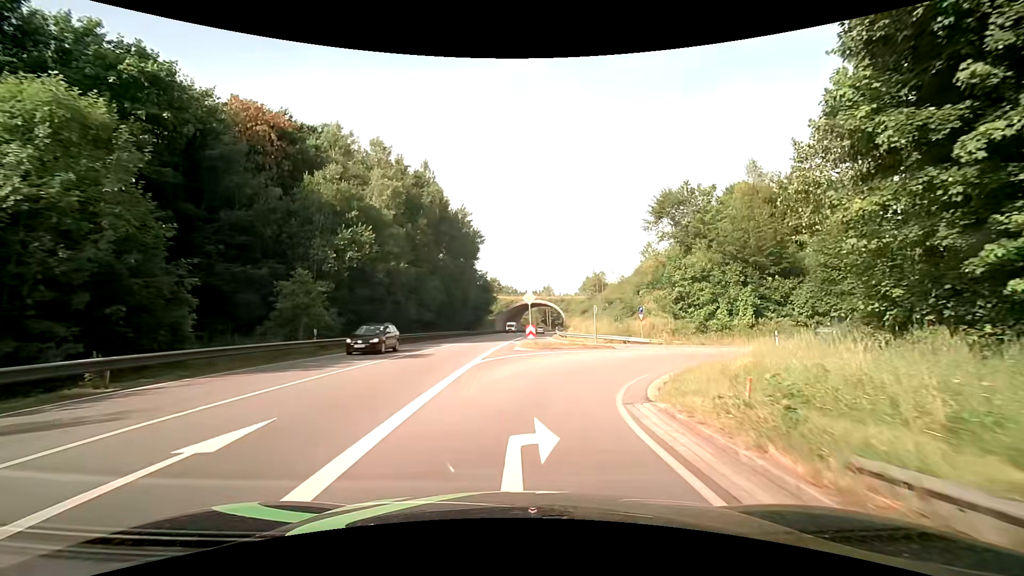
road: primary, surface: asphalt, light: Day
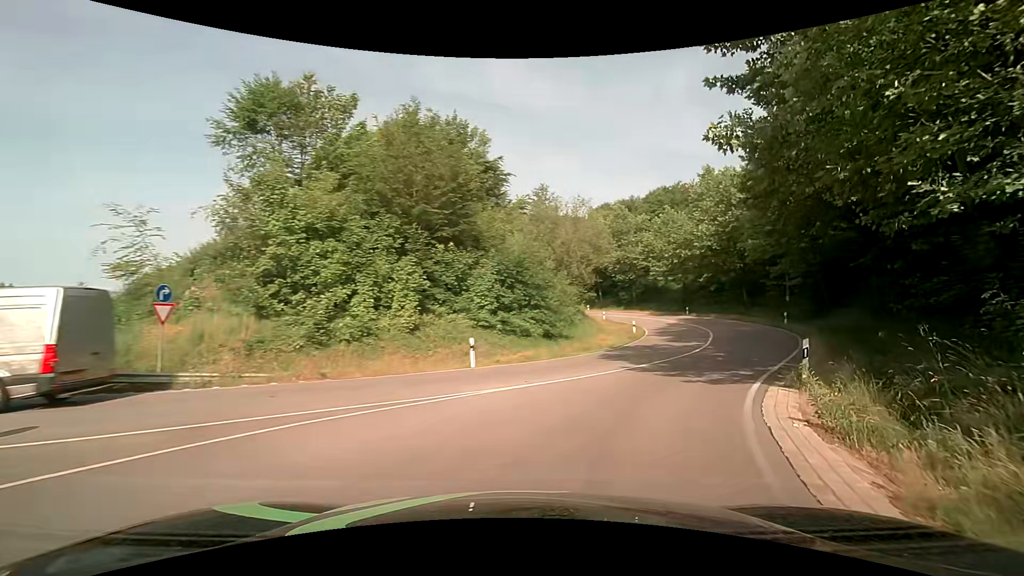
(+6.8, +23.5) m; +45°
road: primary_link
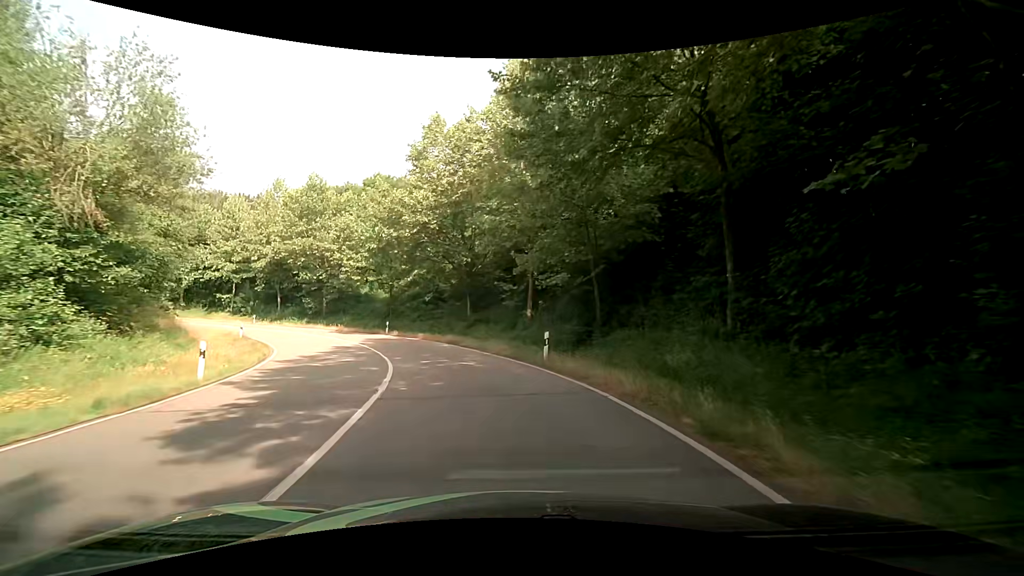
(+8.2, +21.2) m; +31°
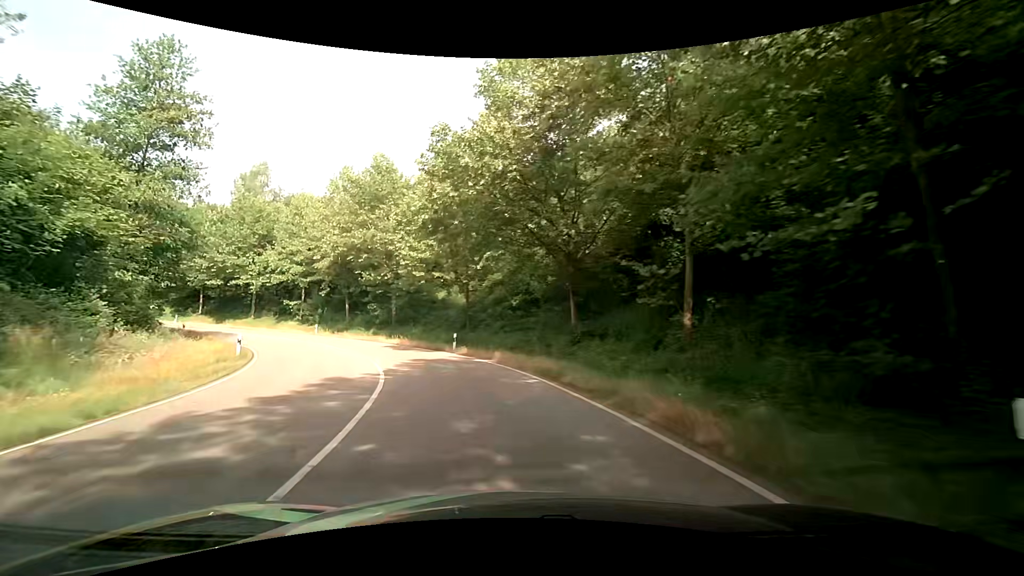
(-1.4, +13.3) m; -12°
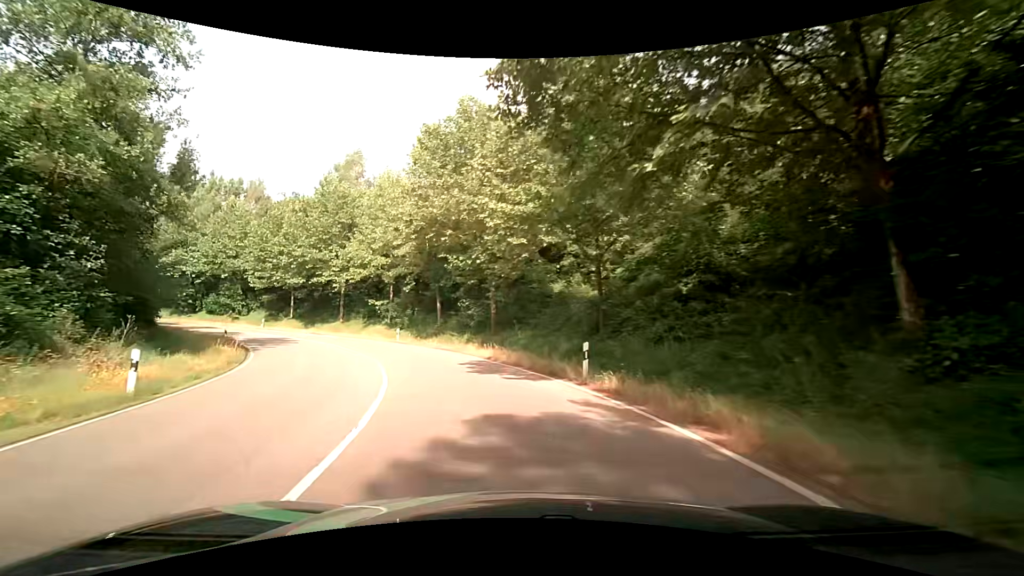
(-1.7, +14.0) m; -14°
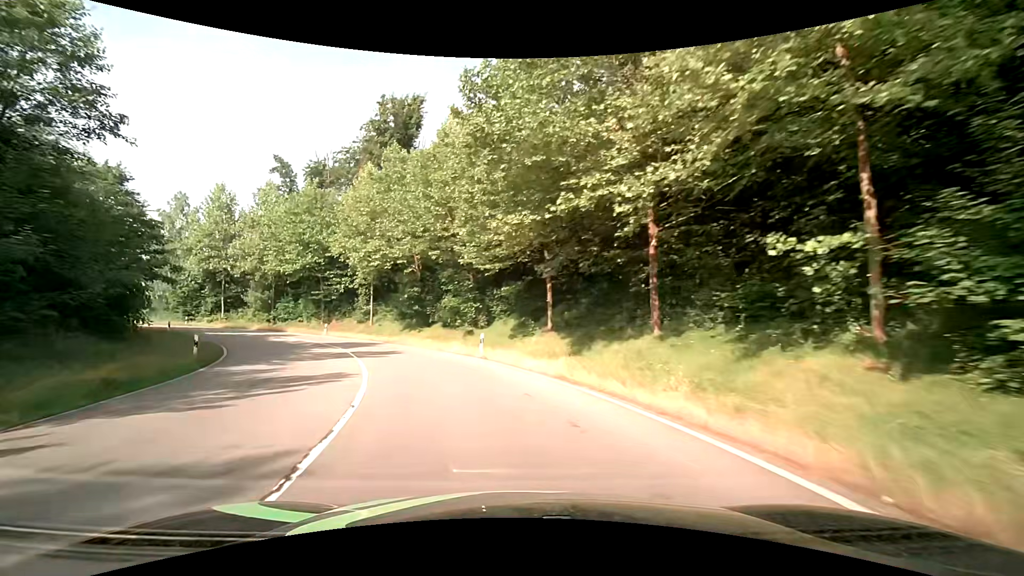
(-11.3, +35.0) m; -35°
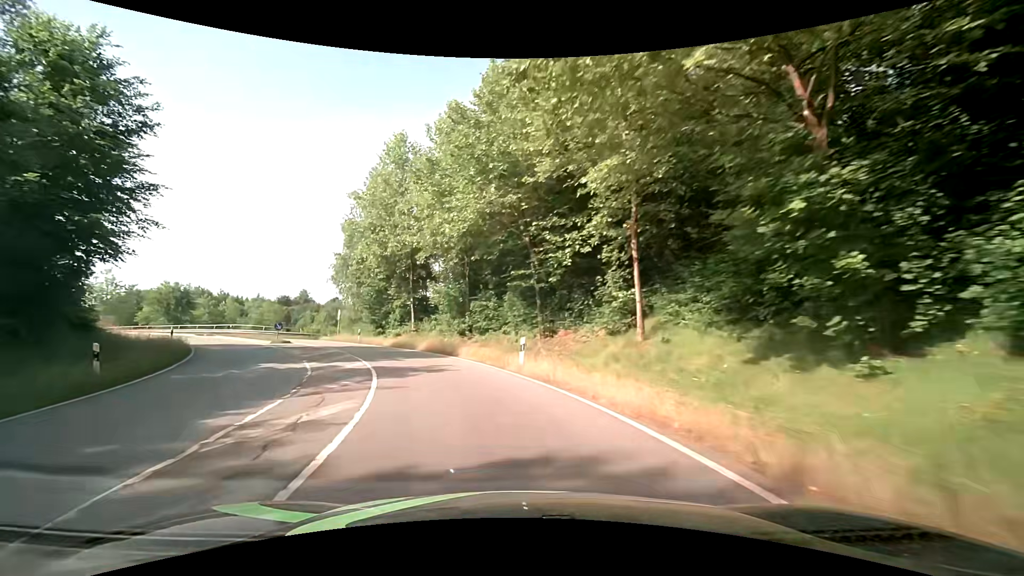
(-8.1, +29.4) m; -29°
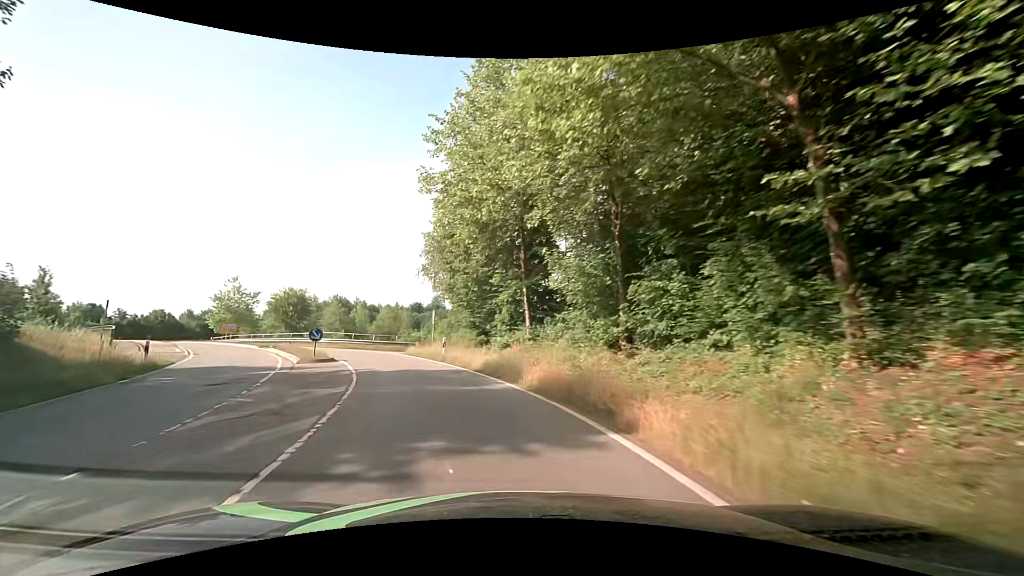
(-2.1, +15.2) m; -16°
(-1, +10) (-4, +20) (-8, +28) (-14, +37) (-20, +44) (-27, +52) (-34, +59) (-41, +66) (-48, +73) (-55, +81) m
